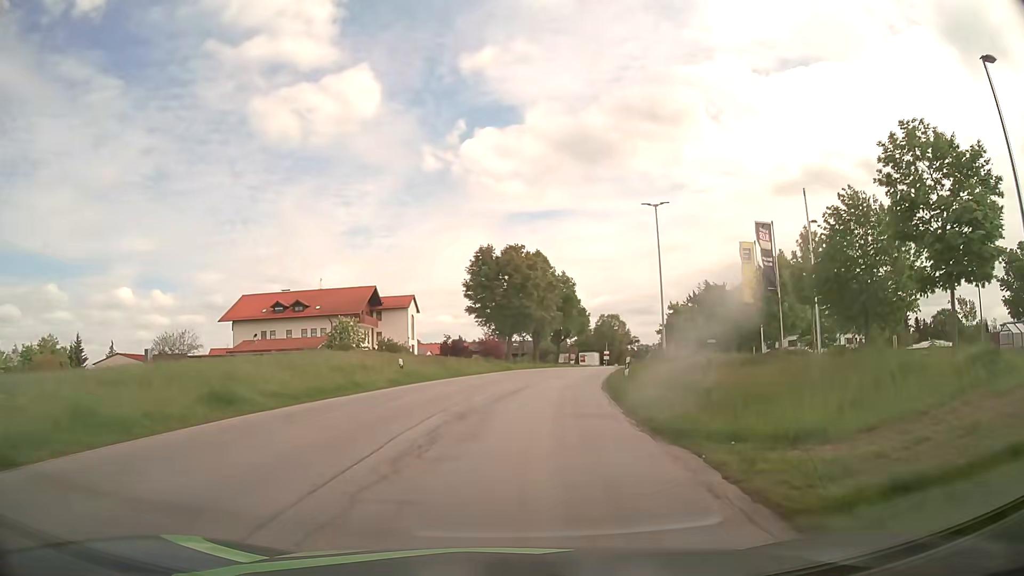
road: tertiary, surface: asphalt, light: Day
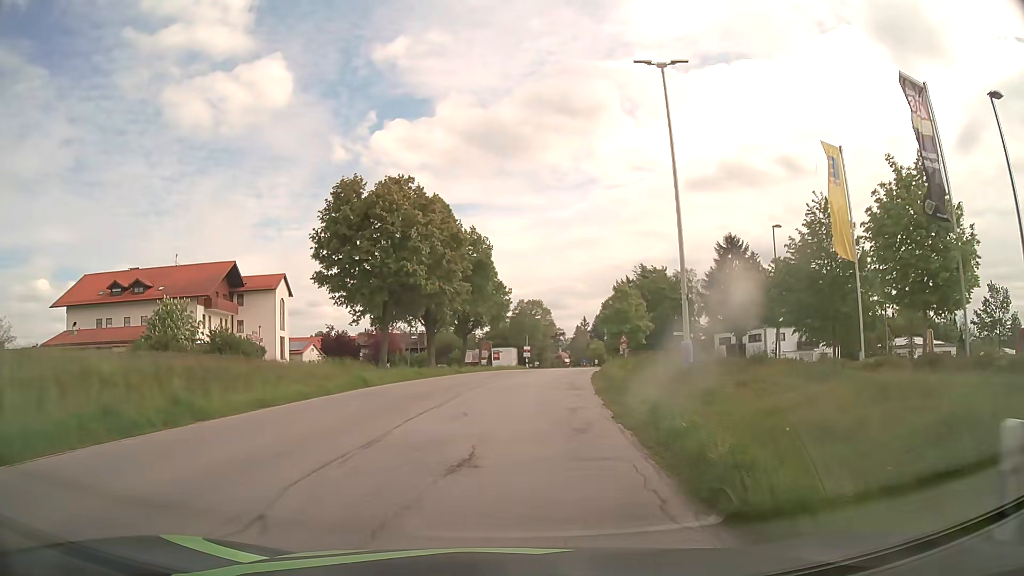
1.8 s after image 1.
(+1.9, +23.1) m; +8°
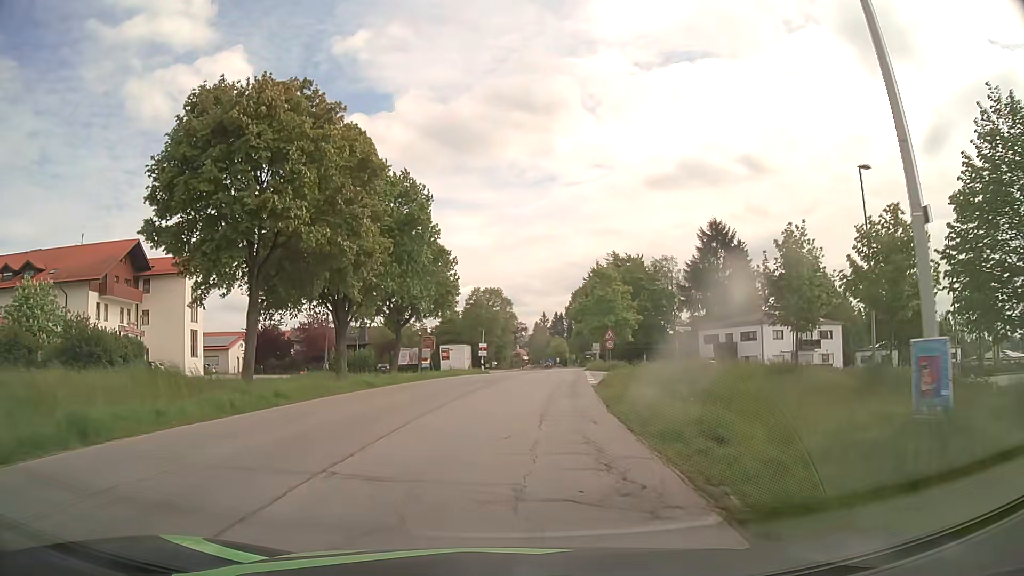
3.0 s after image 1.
(+0.5, +14.3) m; +4°
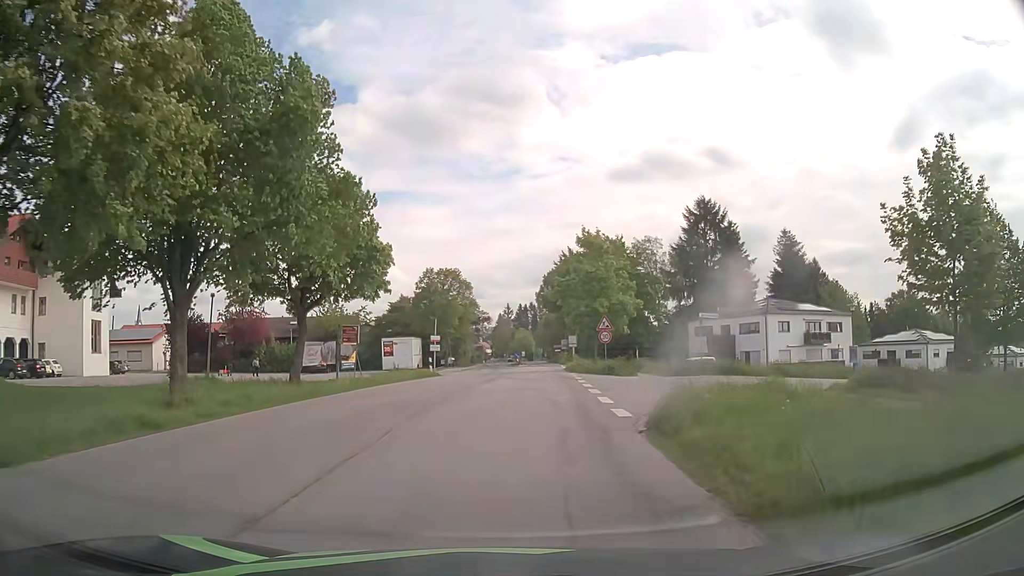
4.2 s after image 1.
(+0.3, +12.9) m; +3°
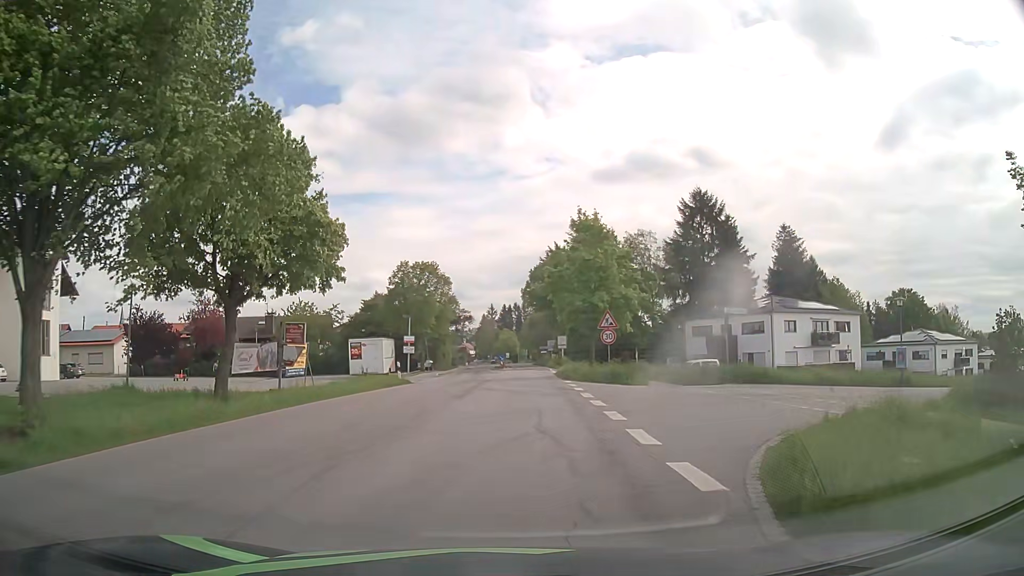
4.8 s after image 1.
(+0.1, +6.0) m; +2°
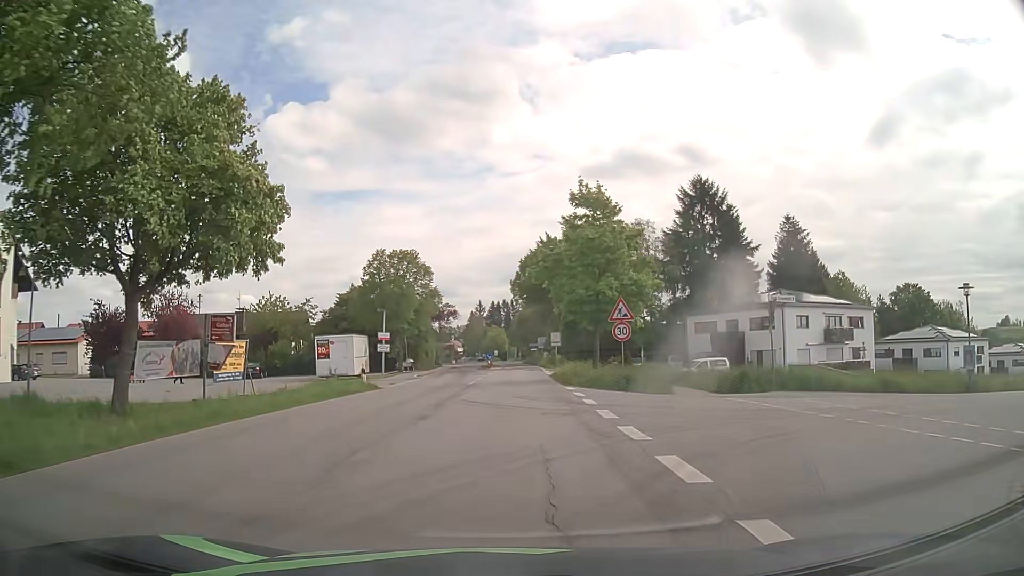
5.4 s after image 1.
(0.0, +5.7) m; 0°
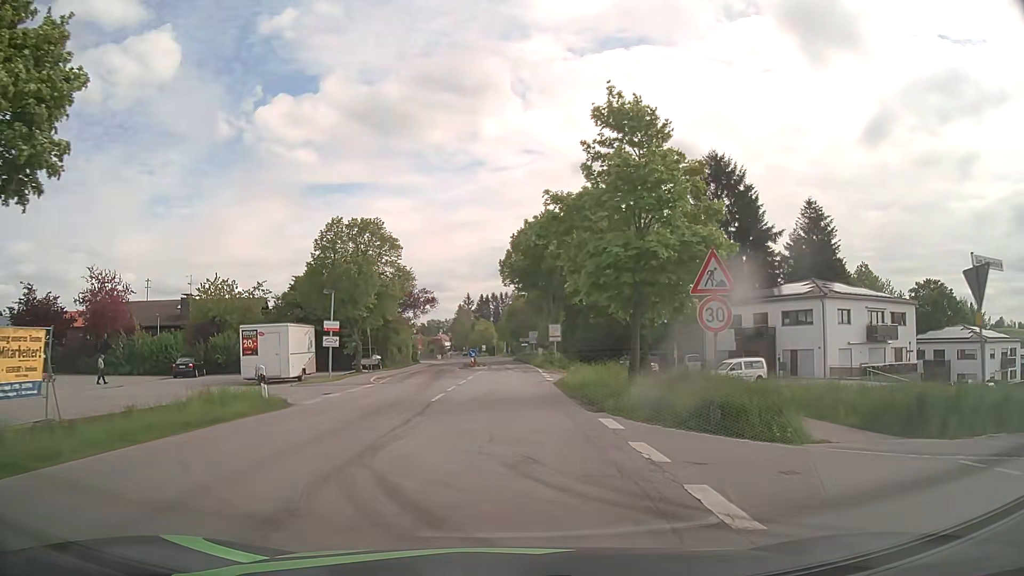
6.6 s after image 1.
(+0.1, +10.5) m; 0°
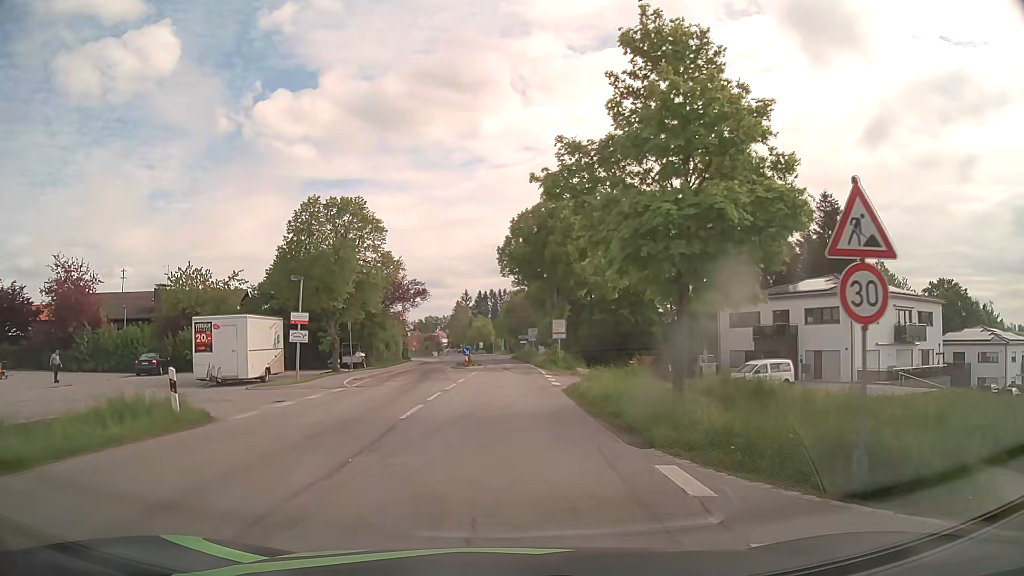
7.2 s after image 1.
(+0.1, +4.9) m; +1°
(0, +10) (0, +20) (0, +30) (0, +40) (0, +50) (-1, +60) (-1, +70) (-2, +80) (-1, +90) (+5, +97) m
